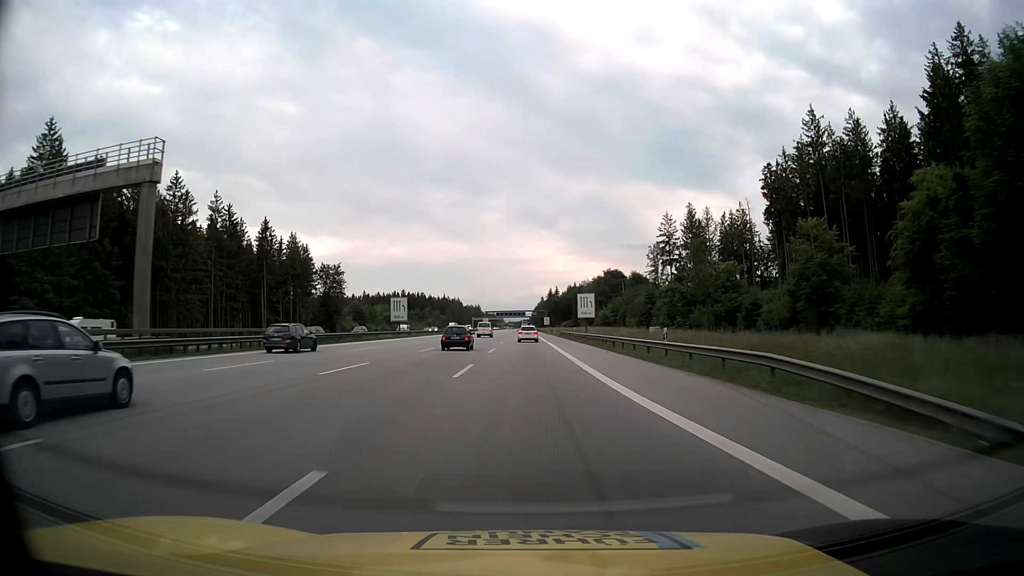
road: motorway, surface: asphalt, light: Day
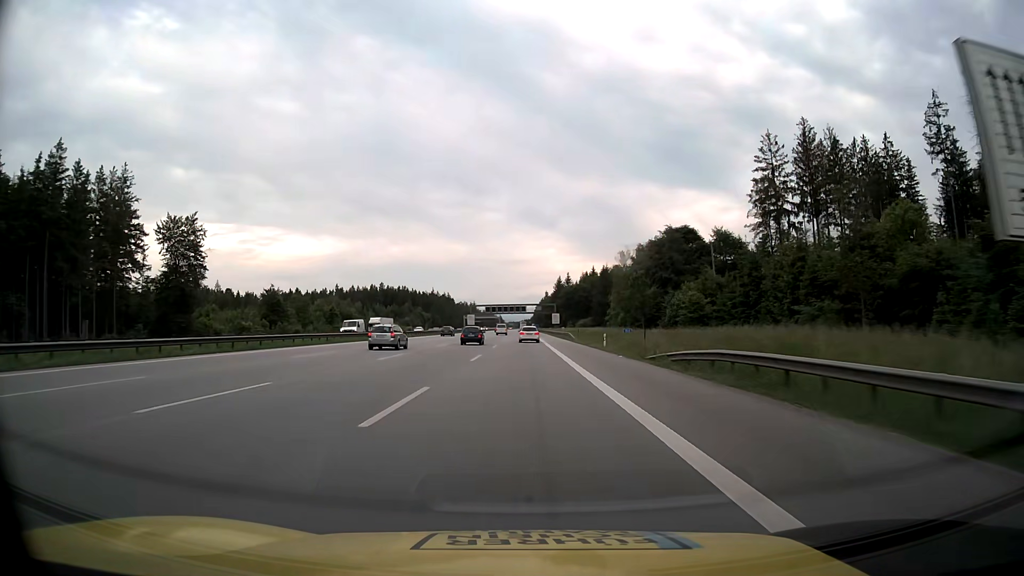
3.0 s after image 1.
(0.0, +81.3) m; 0°
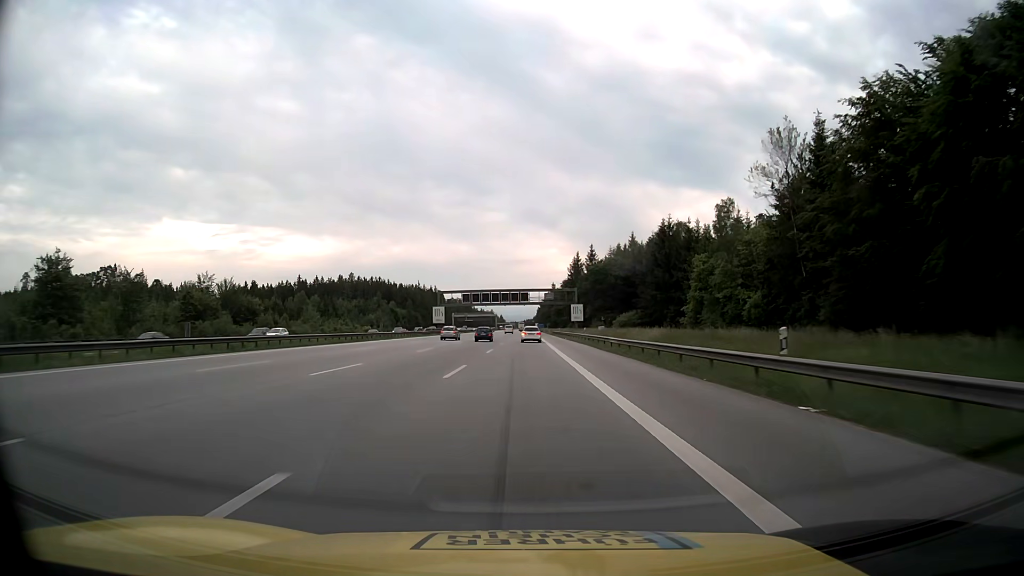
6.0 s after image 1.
(0.0, +81.3) m; 0°
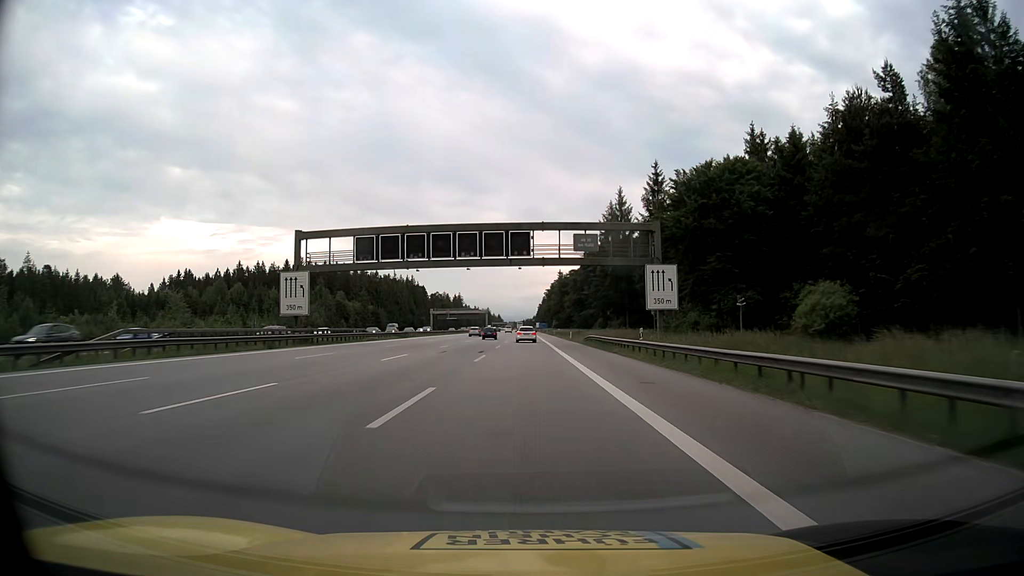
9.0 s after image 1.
(0.0, +81.3) m; 0°
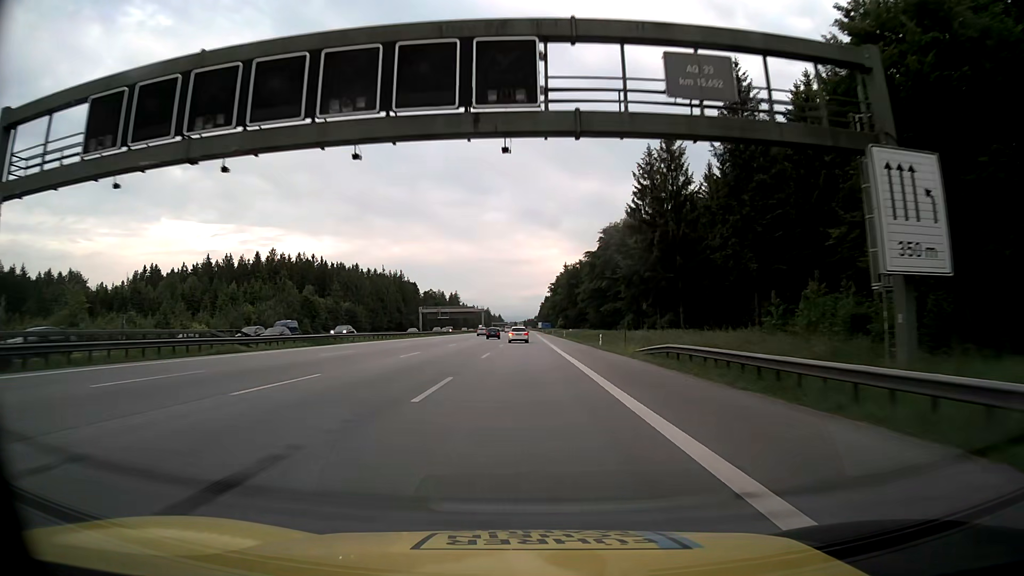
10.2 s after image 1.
(0.0, +32.8) m; 0°
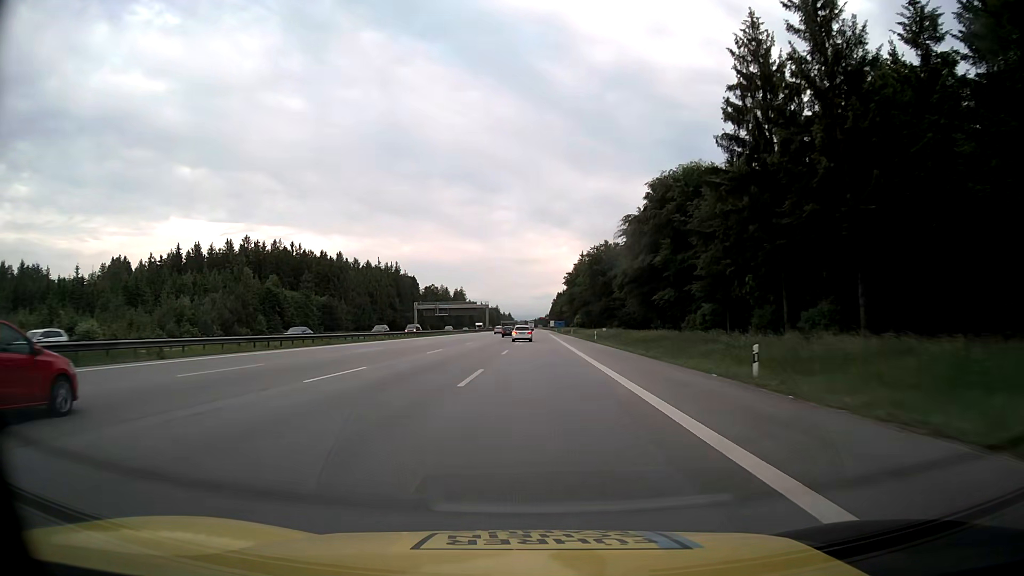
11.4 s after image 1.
(-0.2, +33.1) m; -1°
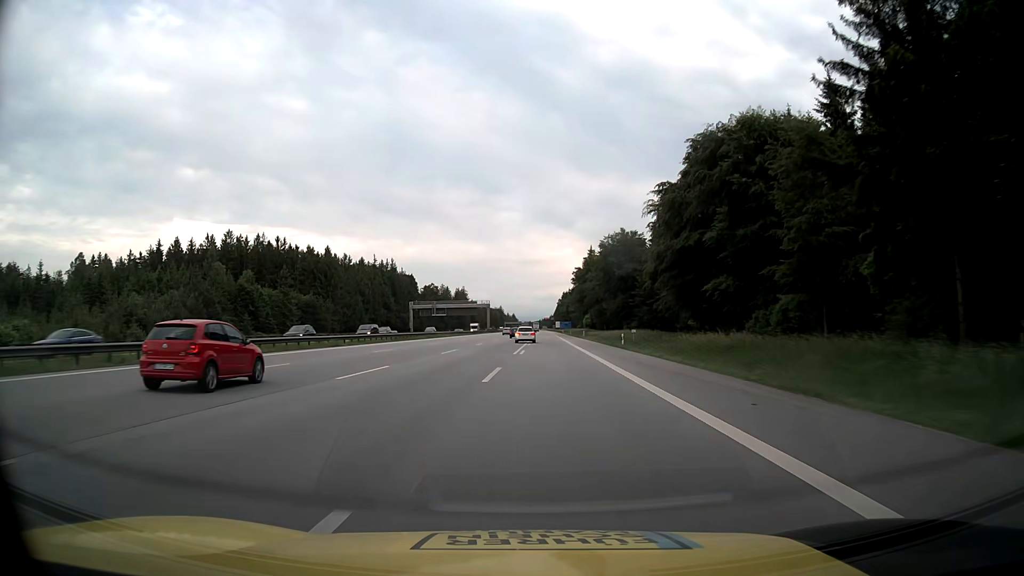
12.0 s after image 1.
(-0.1, +16.6) m; 0°
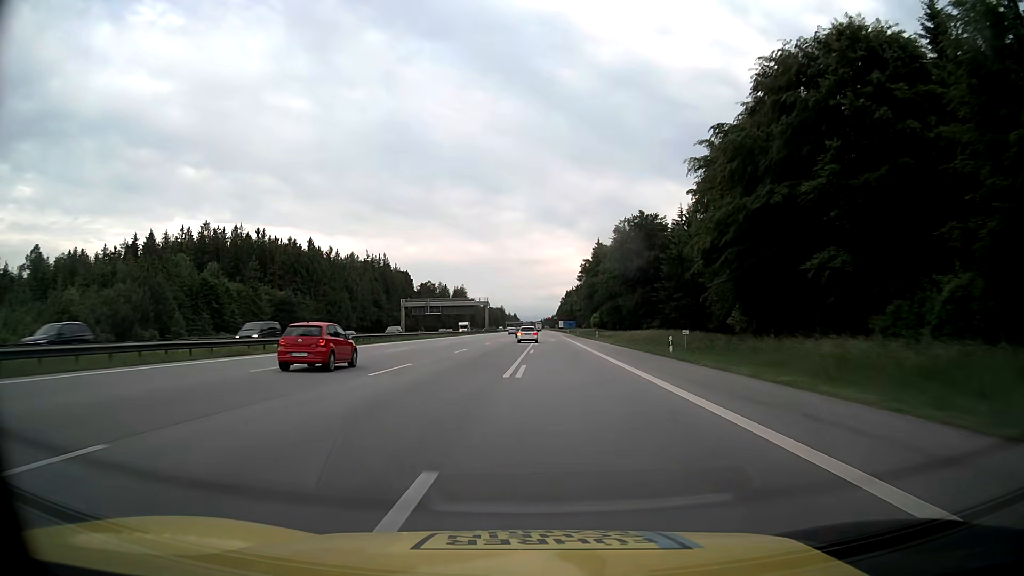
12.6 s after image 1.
(0.0, +16.6) m; 0°
(0, +10) (0, +20) (0, +30) (0, +40) (0, +50) (0, +60) (0, +70) (0, +80) (0, +90) (0, +100) m
